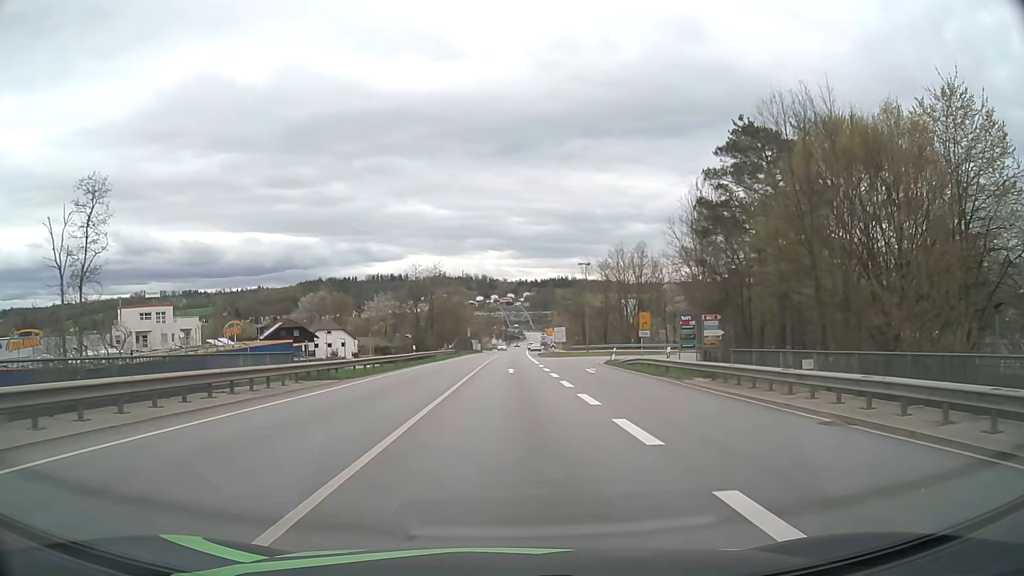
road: primary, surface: asphalt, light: Day
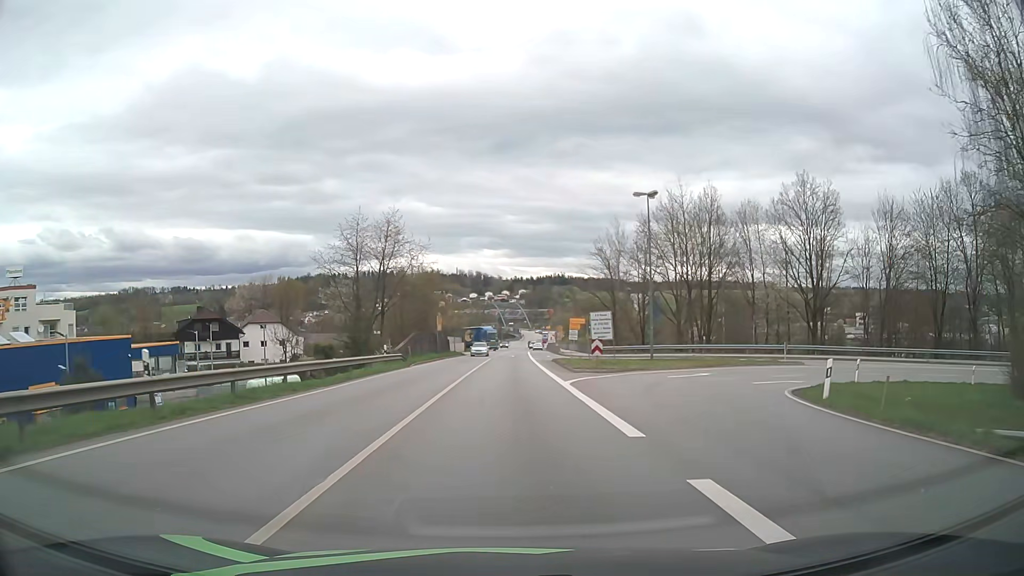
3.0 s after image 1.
(+0.2, +35.4) m; 0°
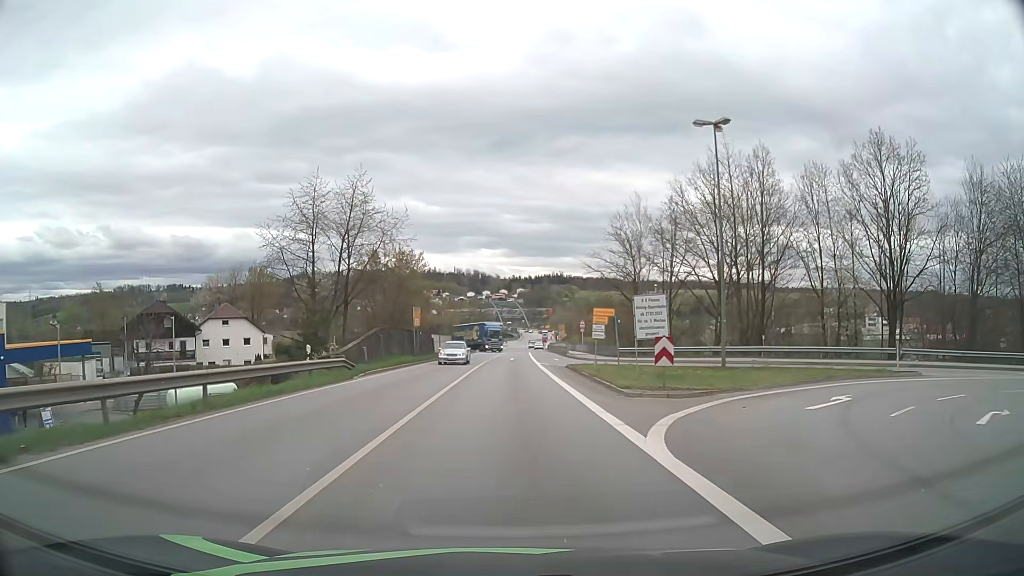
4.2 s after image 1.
(0.0, +13.7) m; 0°
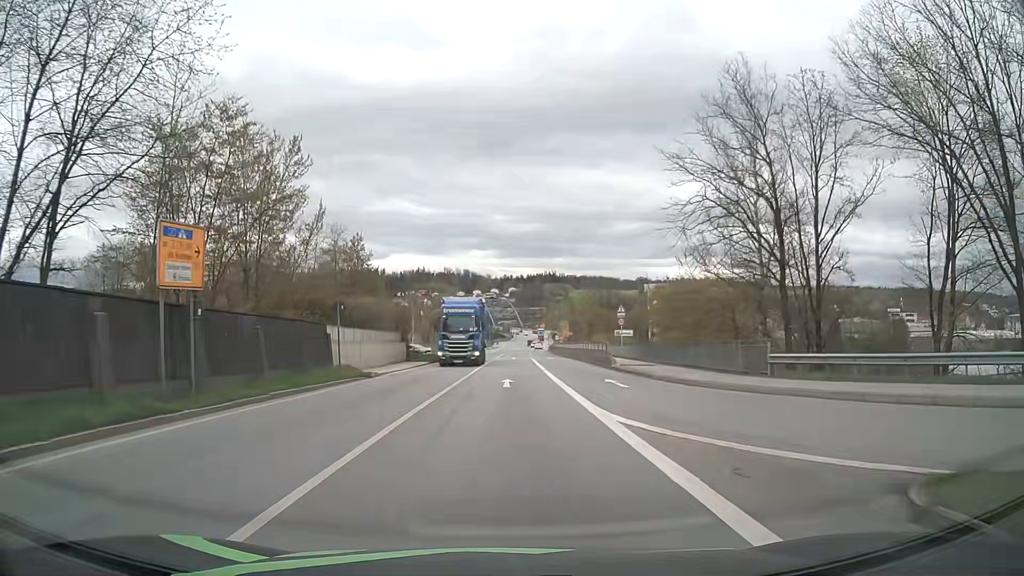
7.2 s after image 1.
(+0.3, +33.4) m; +1°
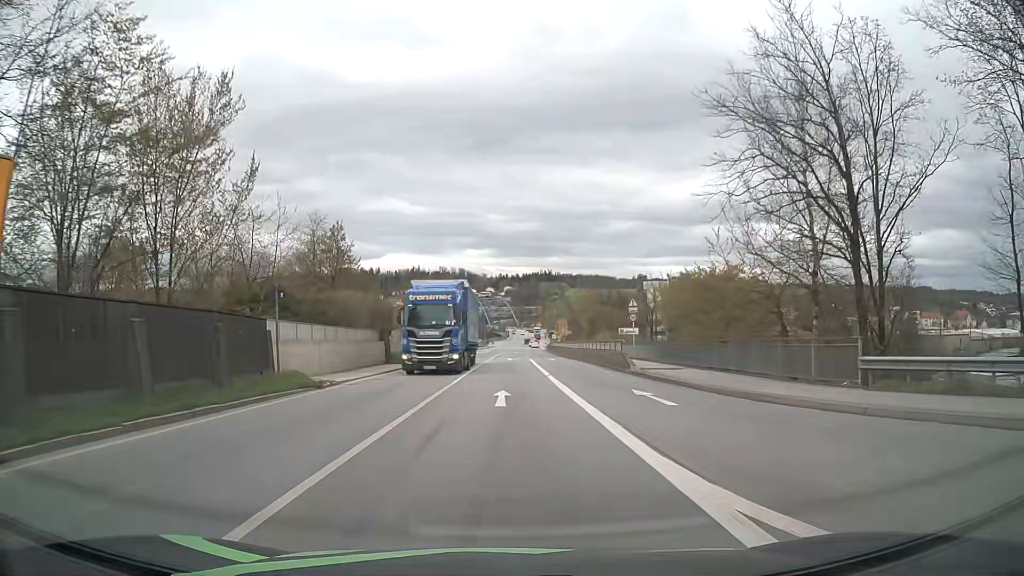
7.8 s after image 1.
(0.0, +6.5) m; 0°
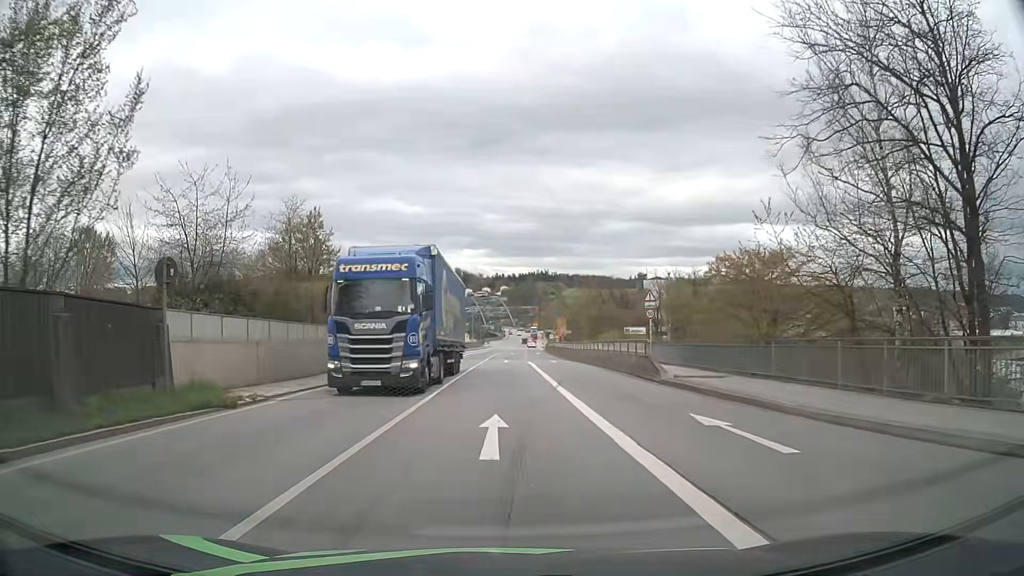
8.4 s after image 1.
(0.0, +6.5) m; 0°
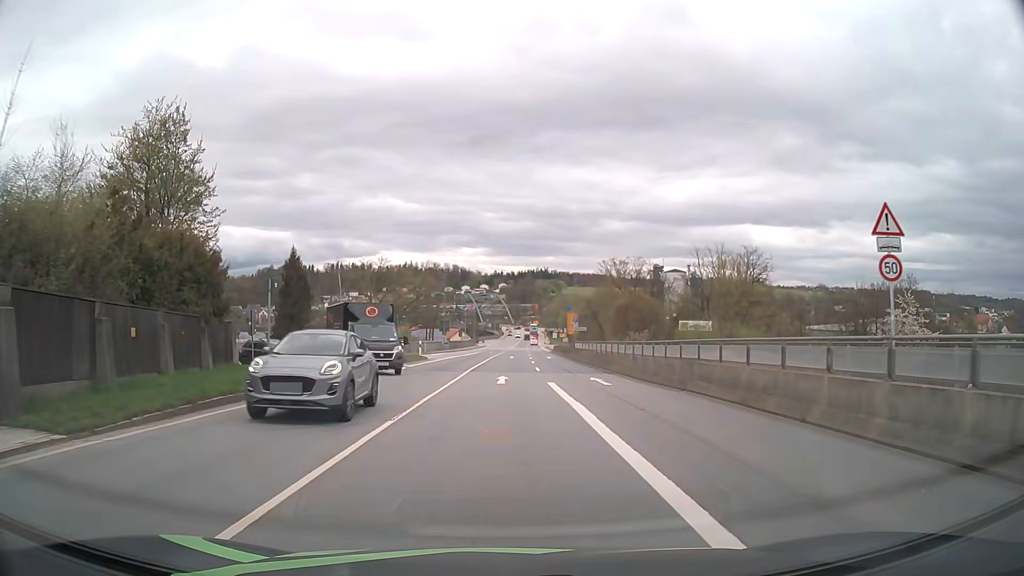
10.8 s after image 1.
(+0.1, +25.3) m; 0°
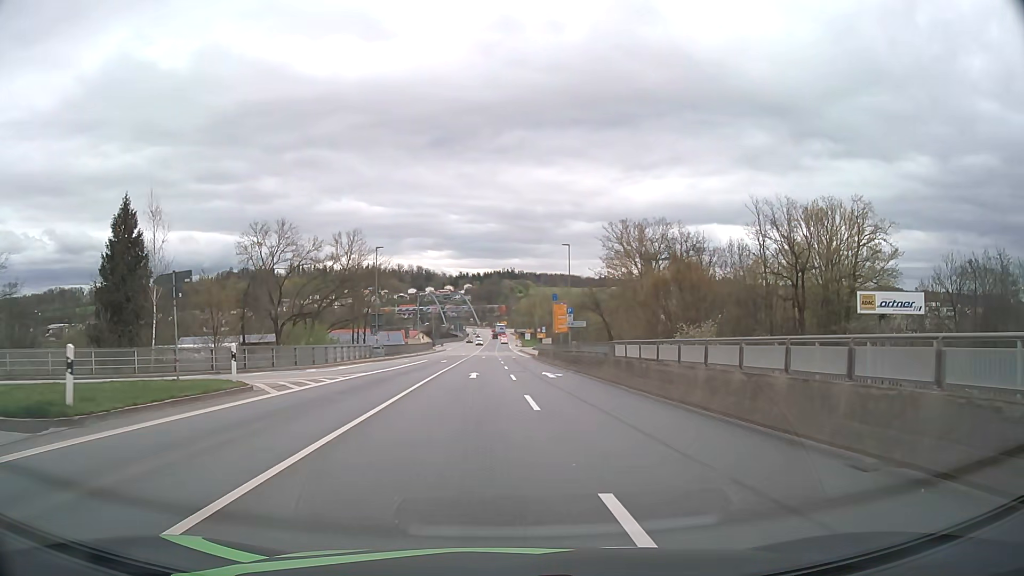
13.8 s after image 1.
(+0.4, +30.4) m; +3°
(0, +10) (0, +20) (+1, +30) (+1, +40) (+1, +50) (+1, +60) (0, +70) (0, +80) (0, +90) (0, +100) m
